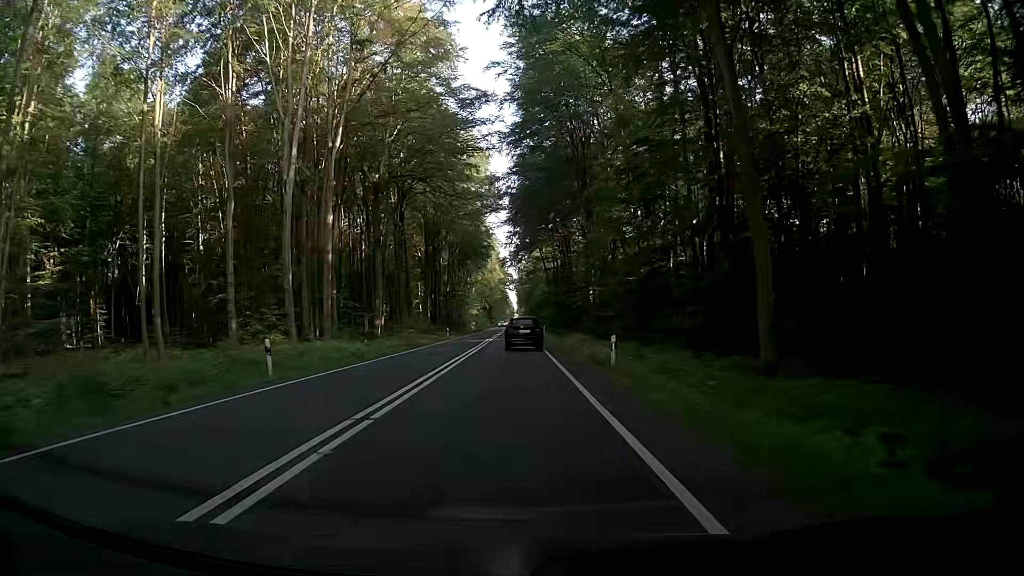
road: primary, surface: asphalt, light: Day
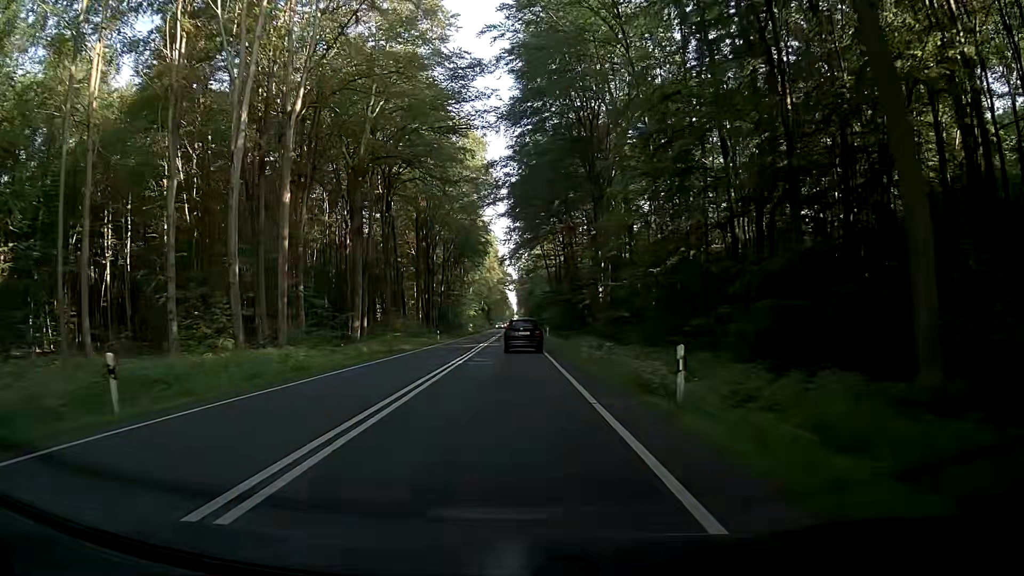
(+0.1, +8.2) m; +1°
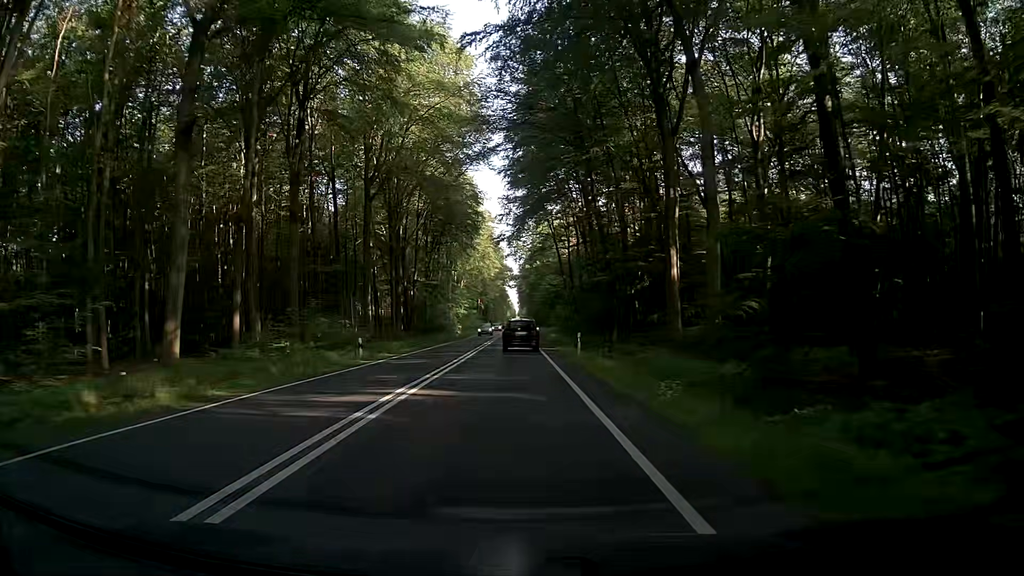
(-0.5, +30.7) m; 0°
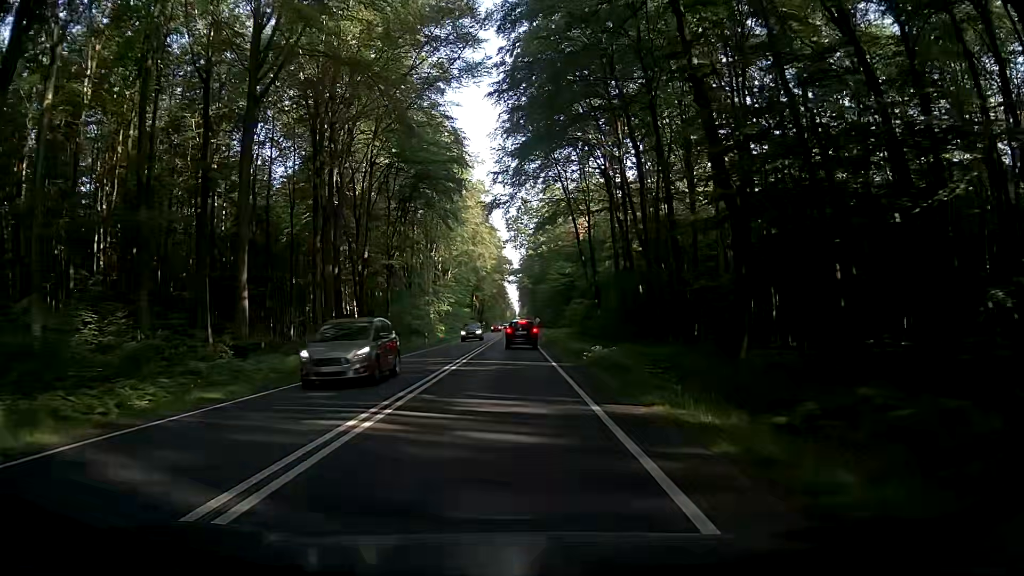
(-0.6, +27.3) m; -1°
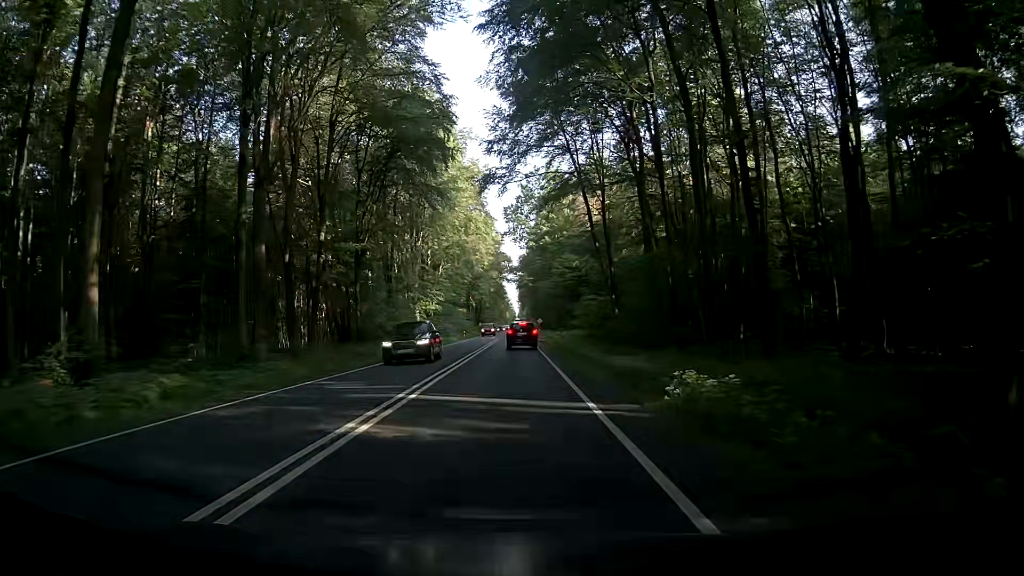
(0.0, +12.4) m; +1°
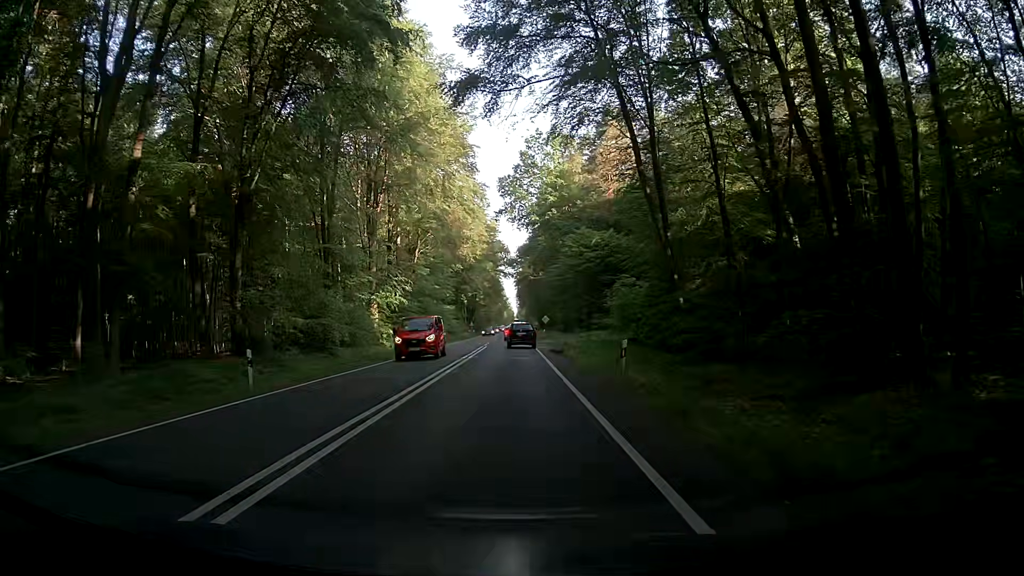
(-0.5, +22.5) m; -2°
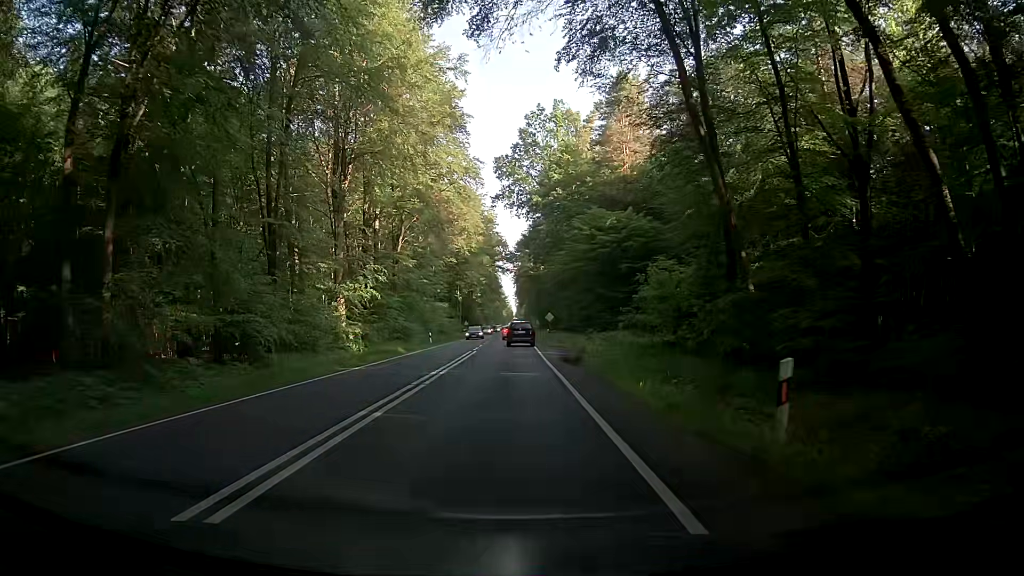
(+0.2, +10.4) m; +1°
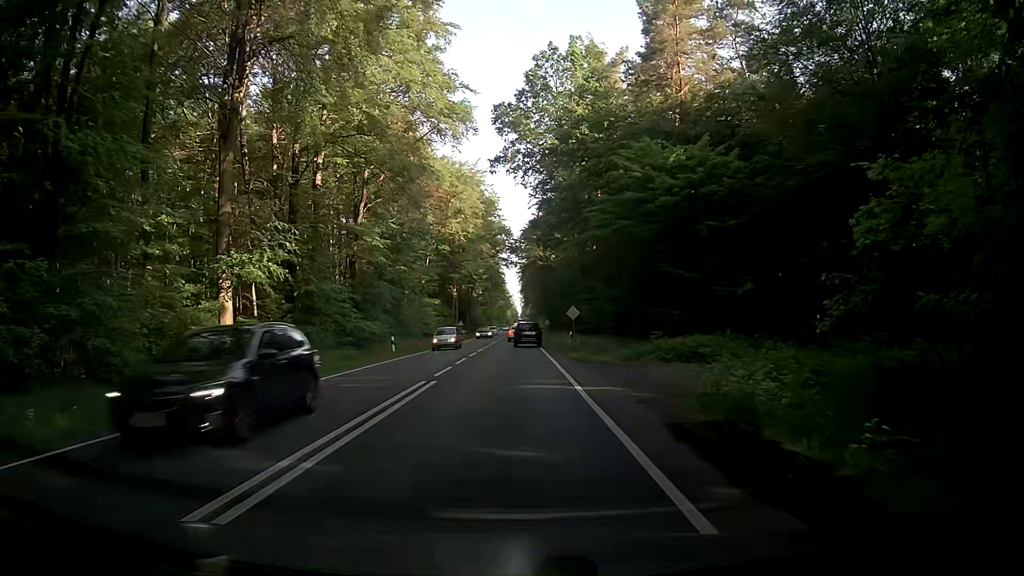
(+0.1, +19.5) m; -1°
